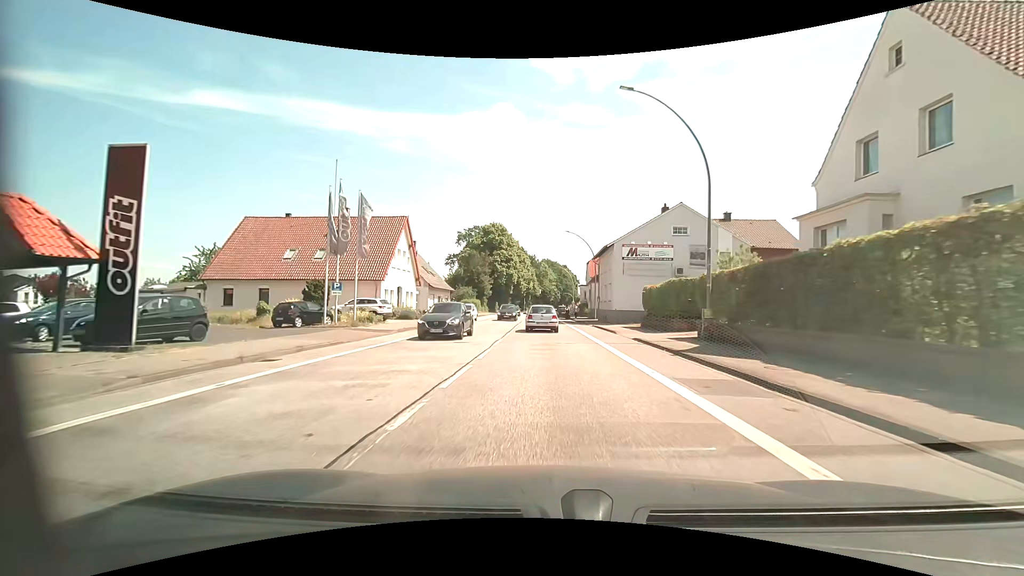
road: primary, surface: asphalt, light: Day
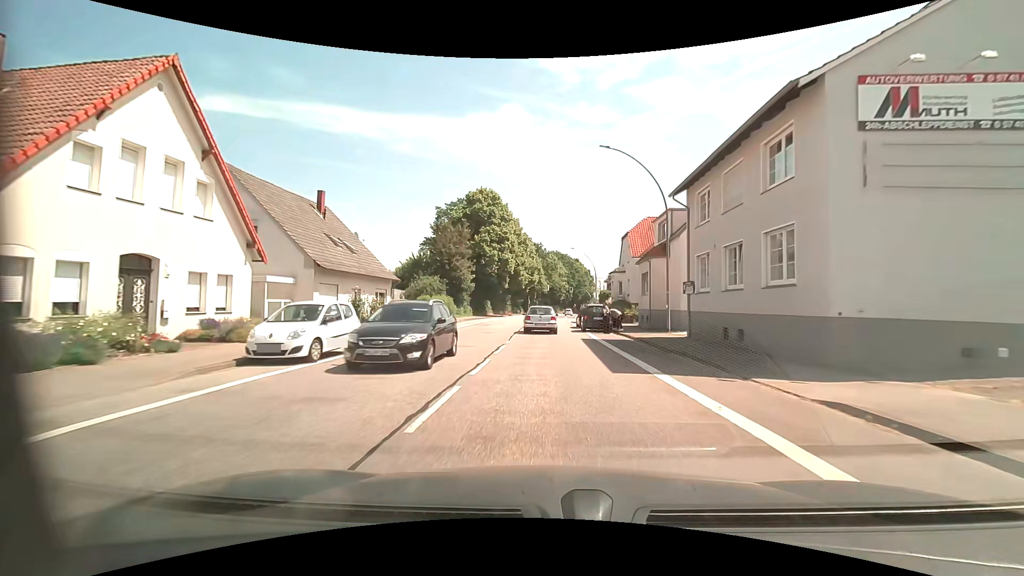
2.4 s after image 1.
(-0.1, +29.9) m; -1°
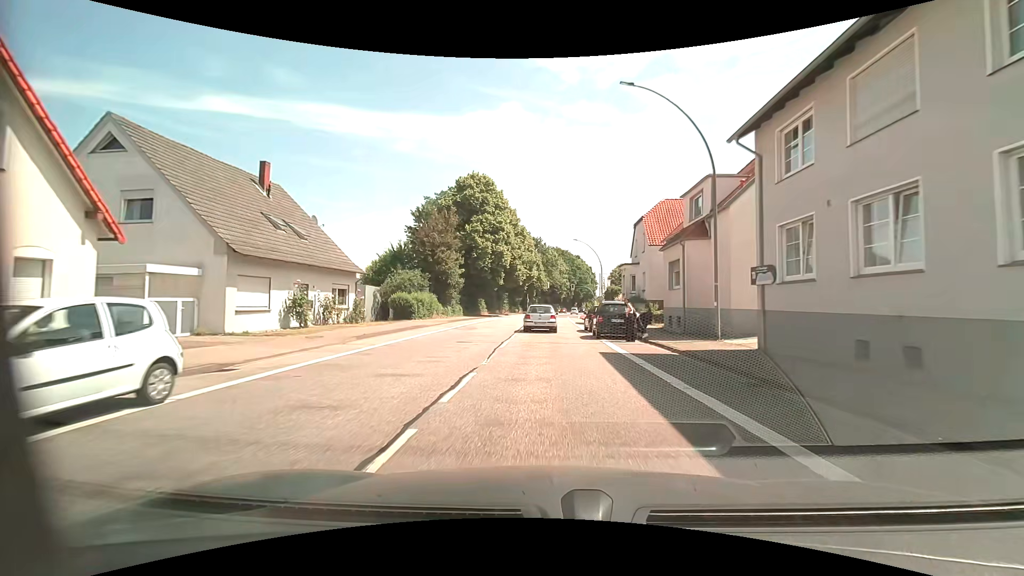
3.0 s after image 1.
(0.0, +7.4) m; 0°
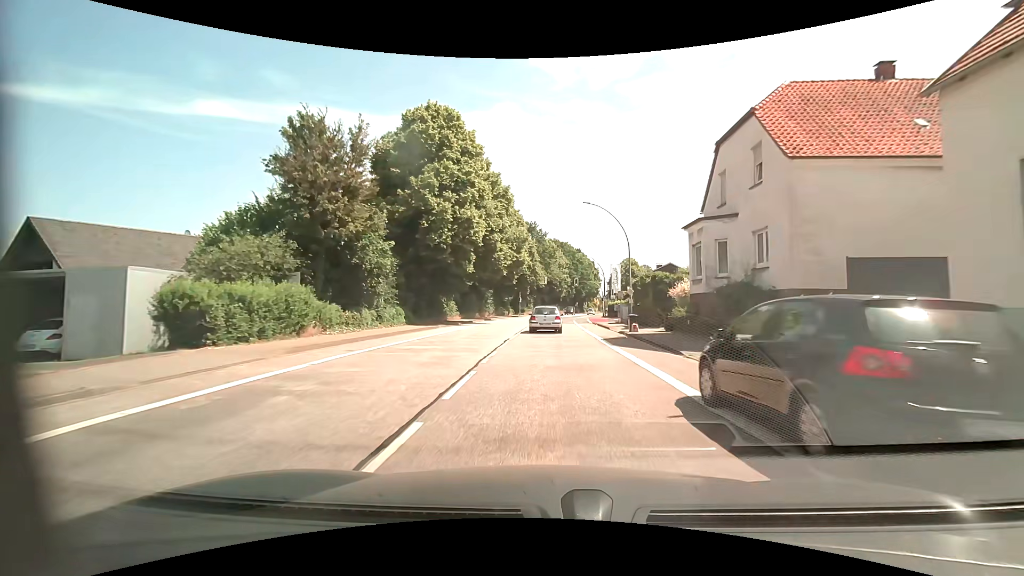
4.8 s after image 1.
(0.0, +22.2) m; 0°
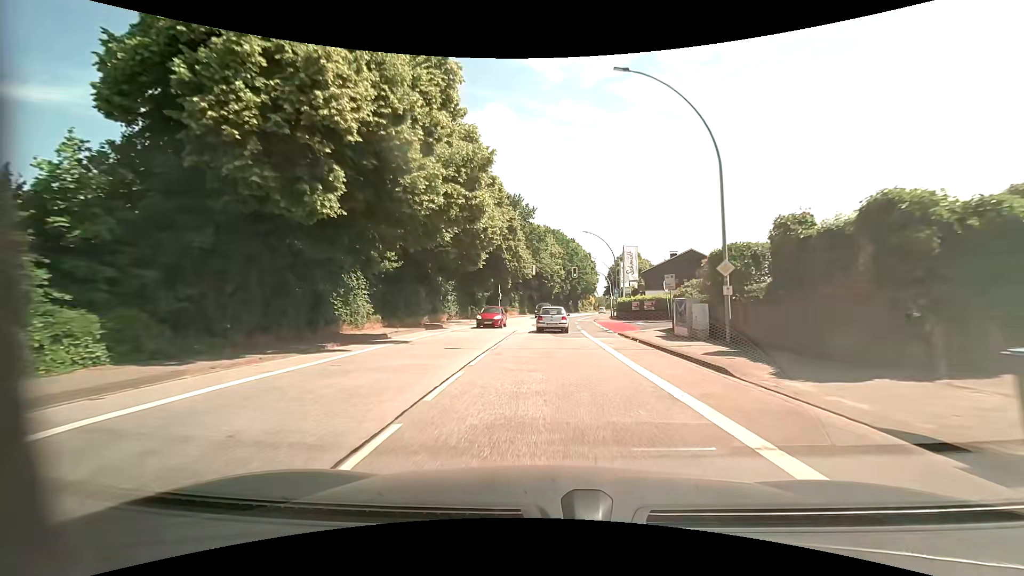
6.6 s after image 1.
(+0.3, +22.6) m; +1°
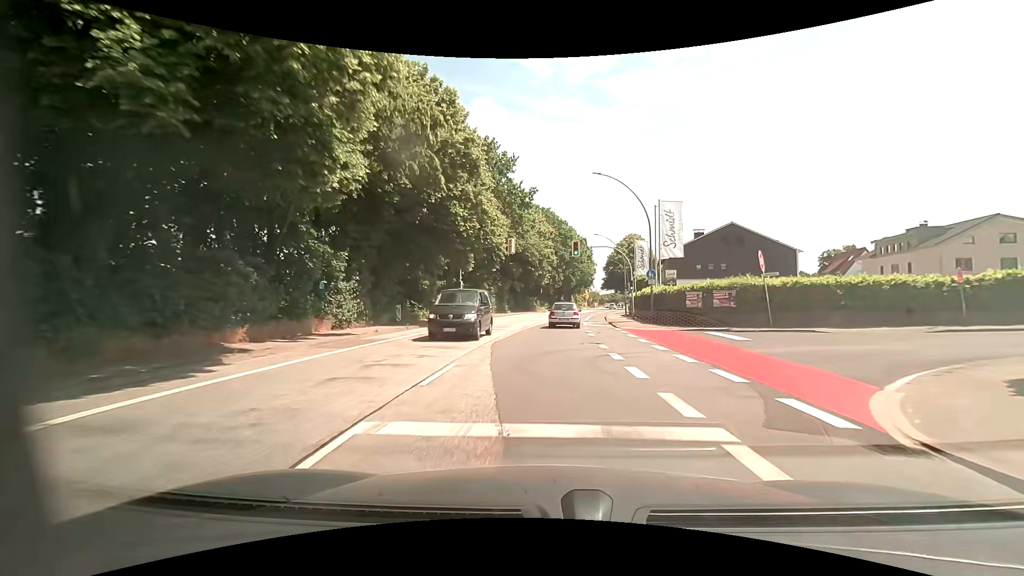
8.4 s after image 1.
(+0.4, +23.1) m; +2°
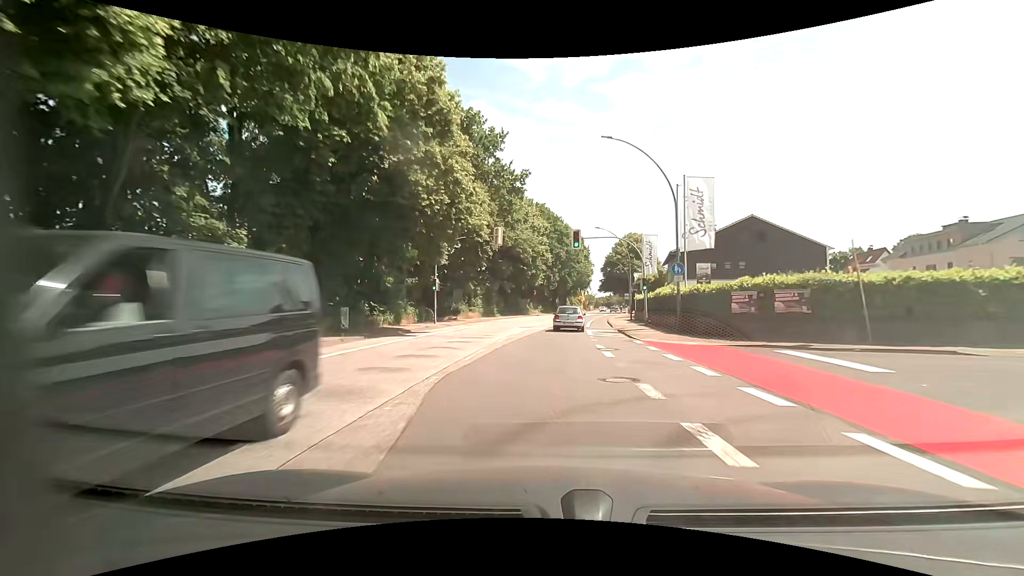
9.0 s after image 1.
(0.0, +7.7) m; 0°
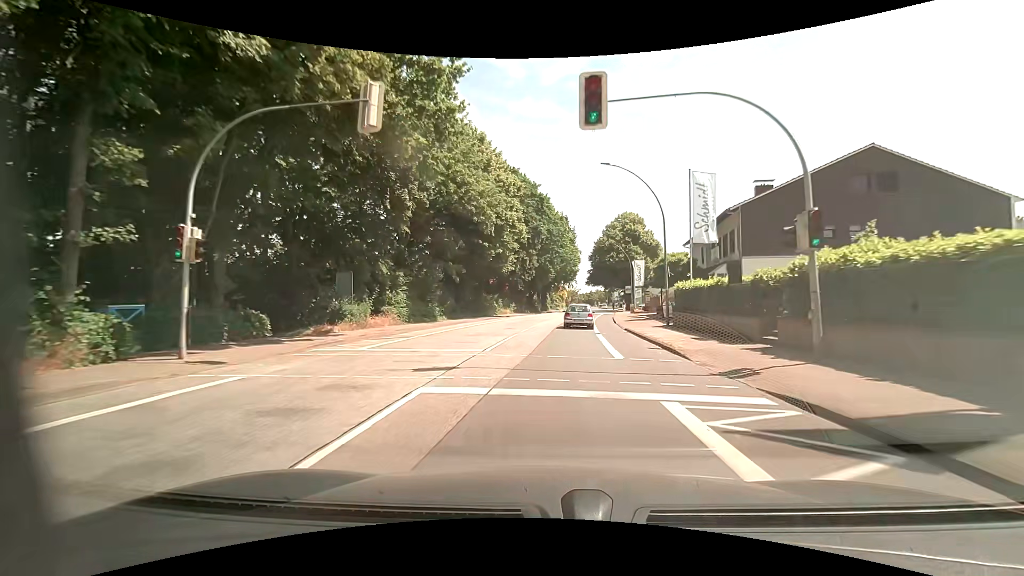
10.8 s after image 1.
(+0.5, +23.2) m; +3°
(0, +10) (0, +20) (+1, +30) (+2, +40) (+3, +50) (+4, +60) (+5, +70) (+7, +80) (+8, +90) (+9, +99) m
